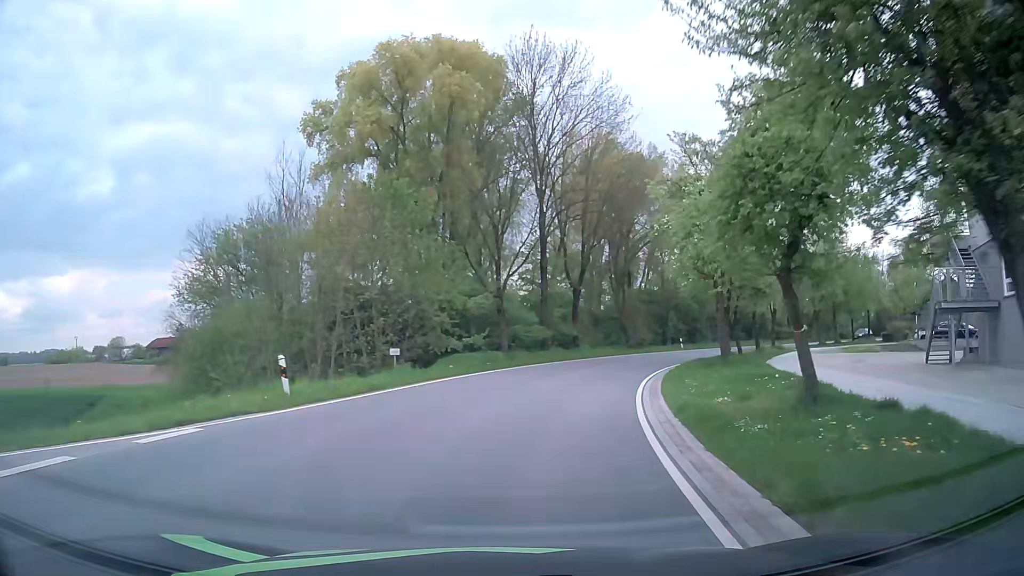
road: secondary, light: Day
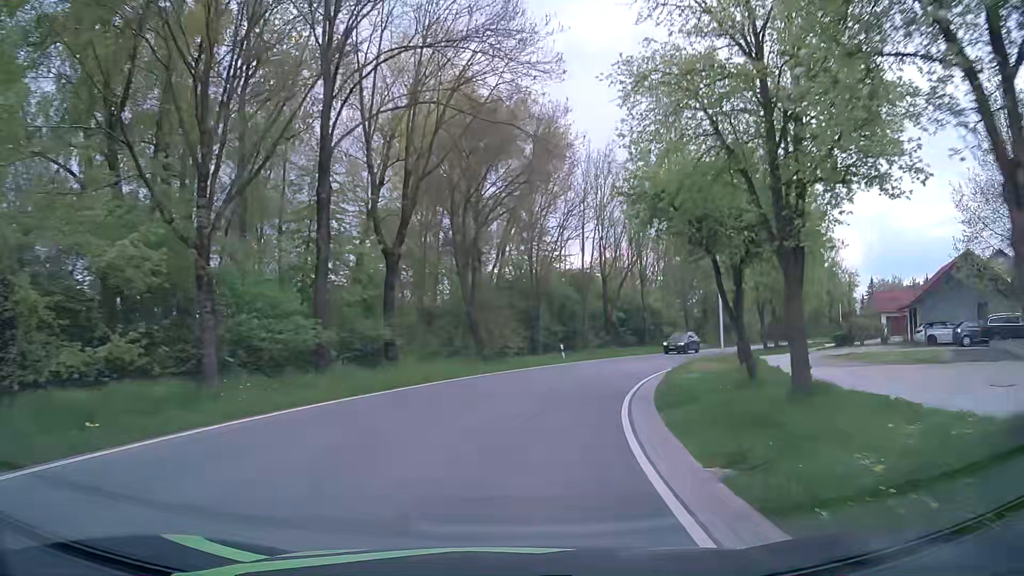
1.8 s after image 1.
(+2.6, +20.9) m; +14°
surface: asphalt
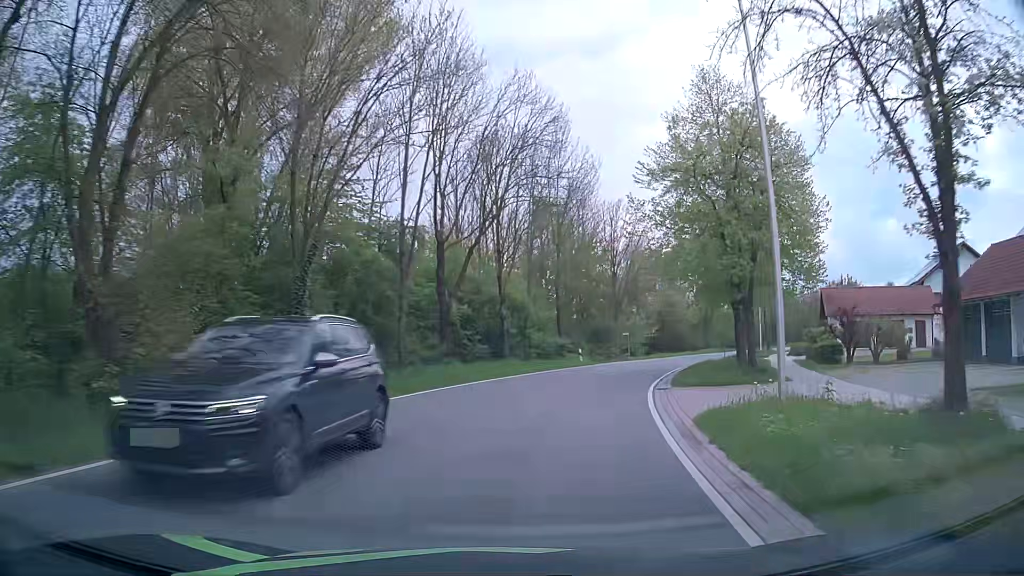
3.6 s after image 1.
(+2.6, +21.9) m; +14°
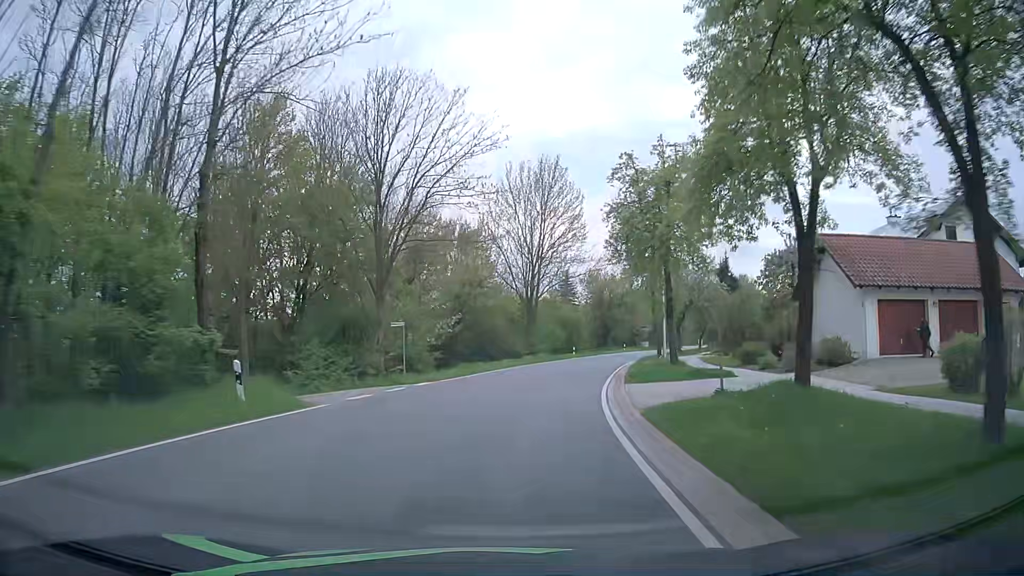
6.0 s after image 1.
(+5.4, +30.3) m; +19°
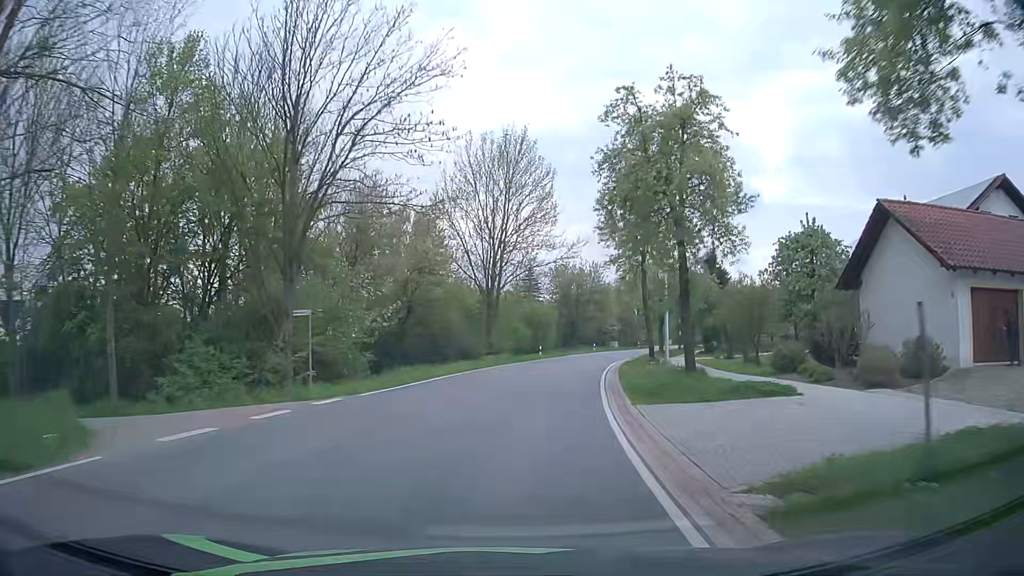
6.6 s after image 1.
(+0.1, +8.0) m; +2°
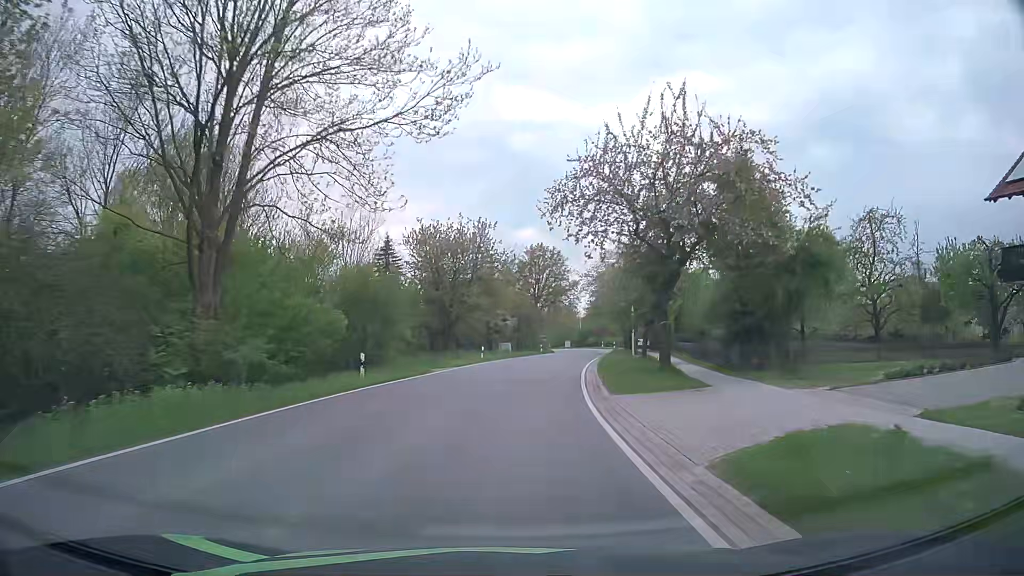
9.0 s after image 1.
(+3.1, +32.6) m; +11°
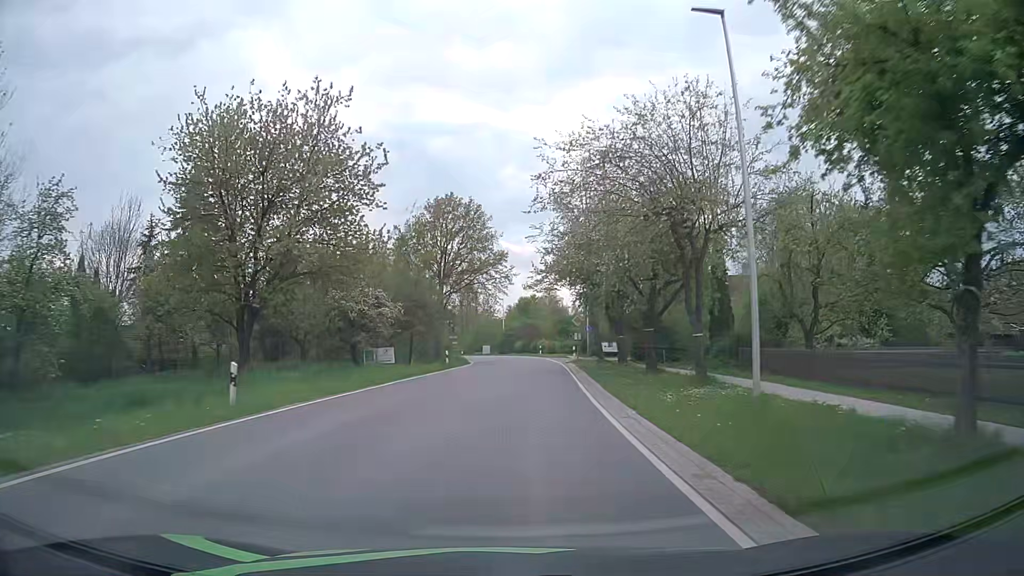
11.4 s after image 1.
(+1.8, +32.5) m; +7°
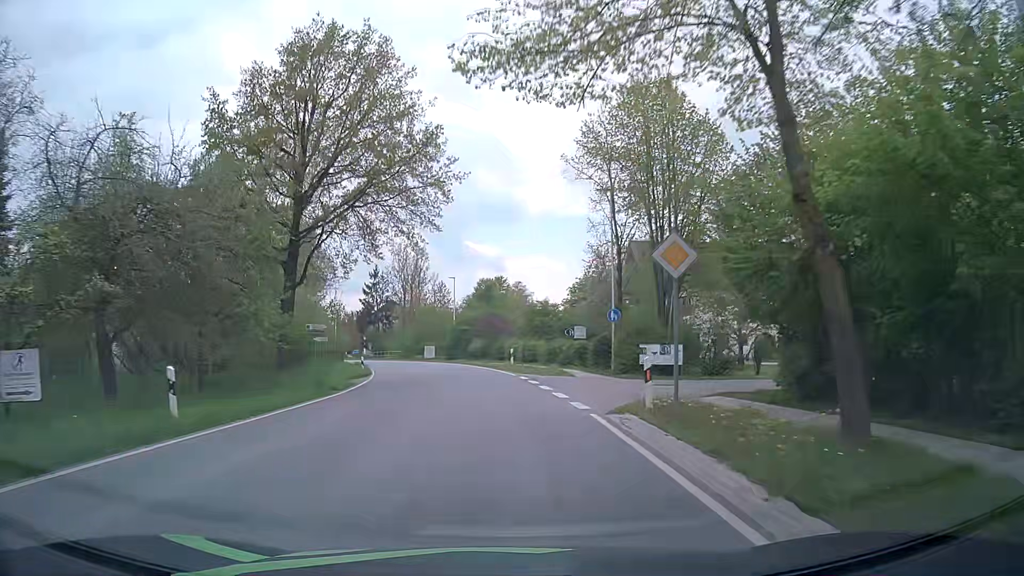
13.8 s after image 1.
(+1.2, +32.5) m; +3°
(0, +10) (0, +20) (-1, +30) (-3, +40) (-5, +50) (-8, +59) (-12, +68) (-16, +77) (-21, +86) (-25, +95) m
